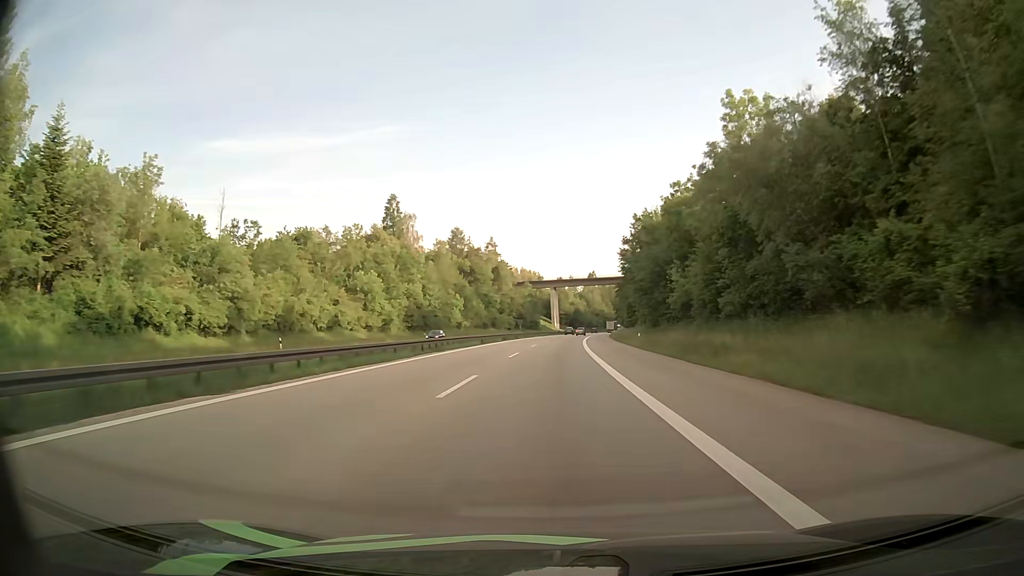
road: motorway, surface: asphalt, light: Day
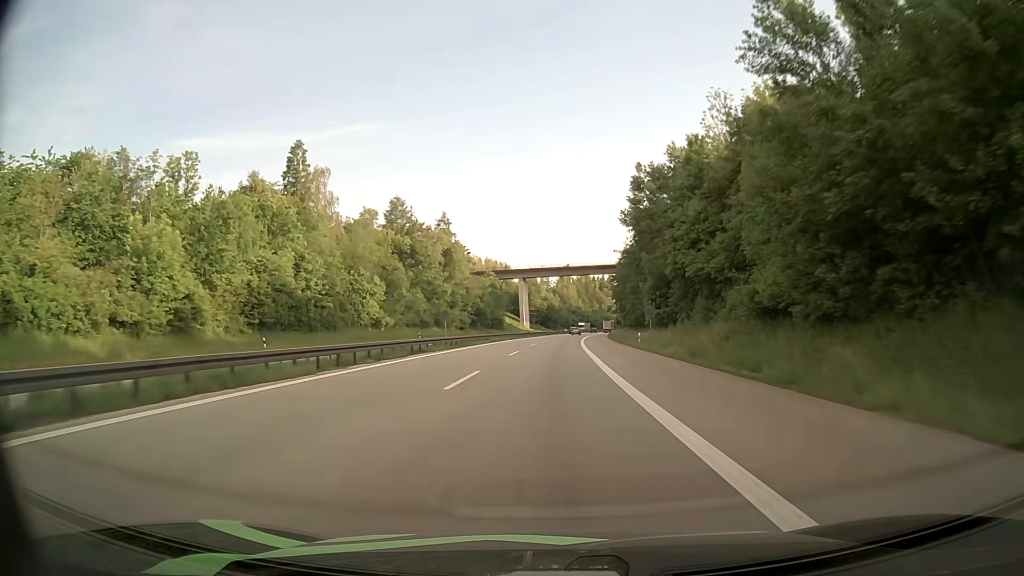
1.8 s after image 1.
(+1.1, +52.2) m; +2°
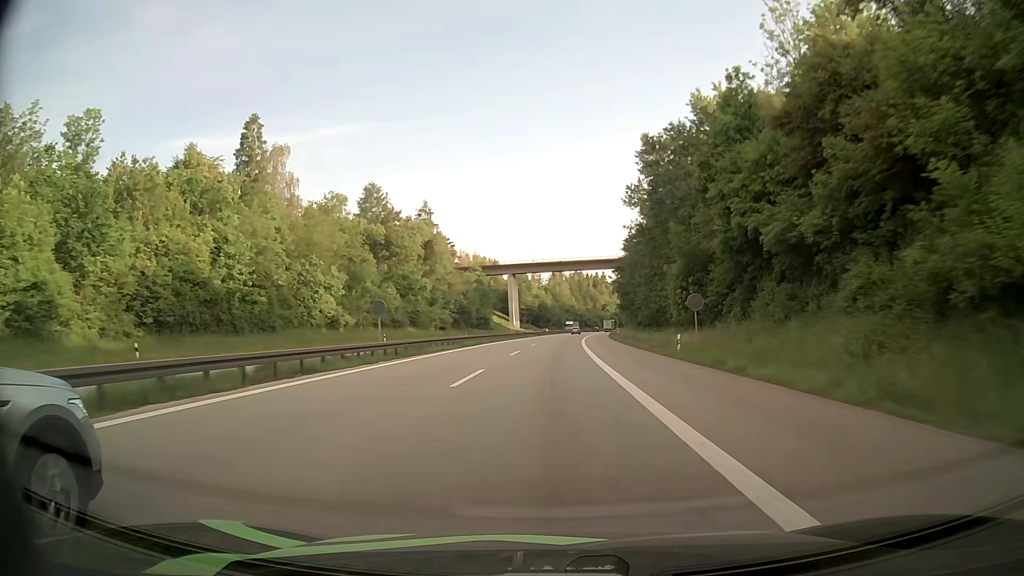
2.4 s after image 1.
(+0.1, +17.4) m; +1°
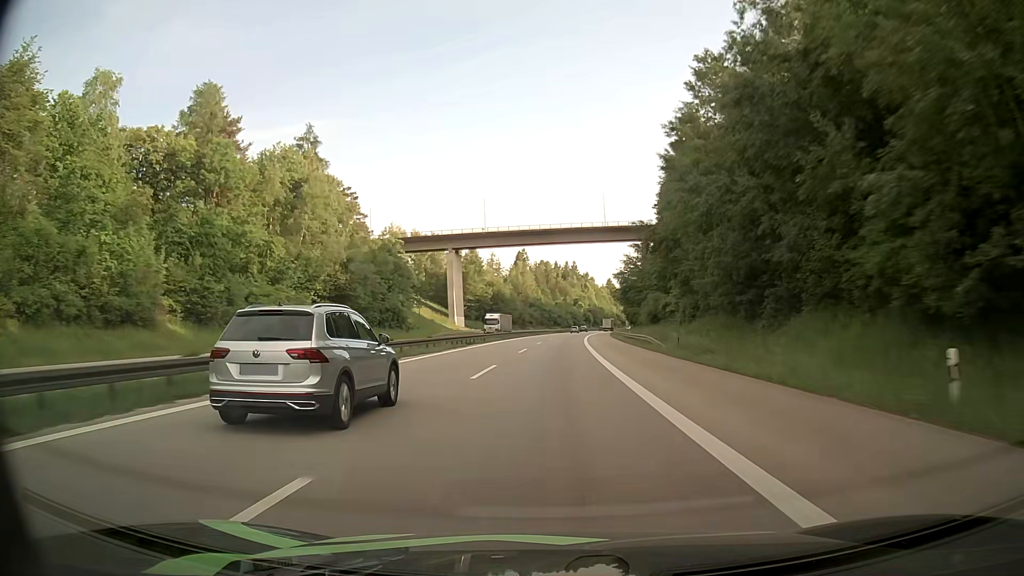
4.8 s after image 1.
(+1.6, +69.7) m; +3°
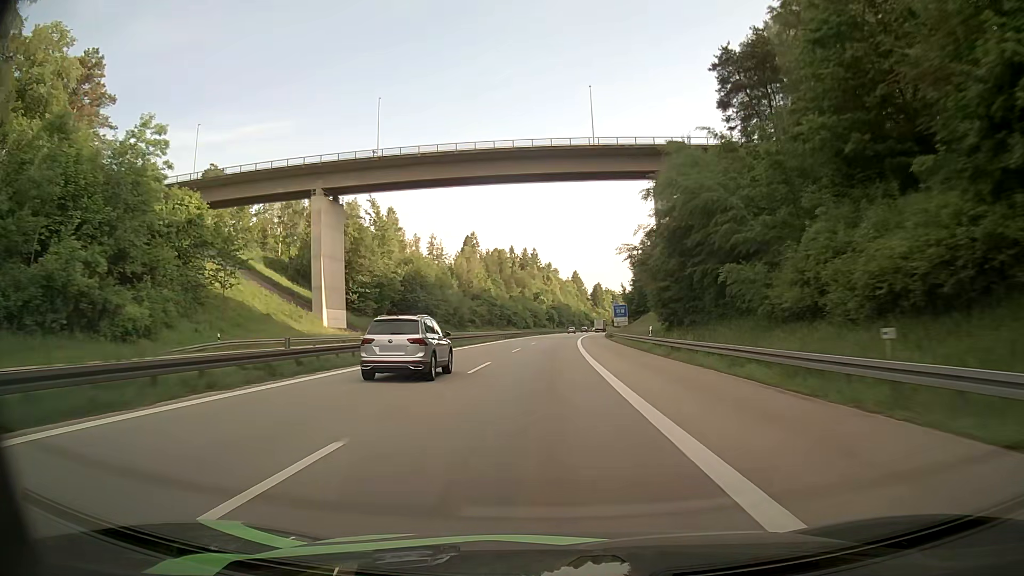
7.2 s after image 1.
(+2.0, +70.0) m; +3°
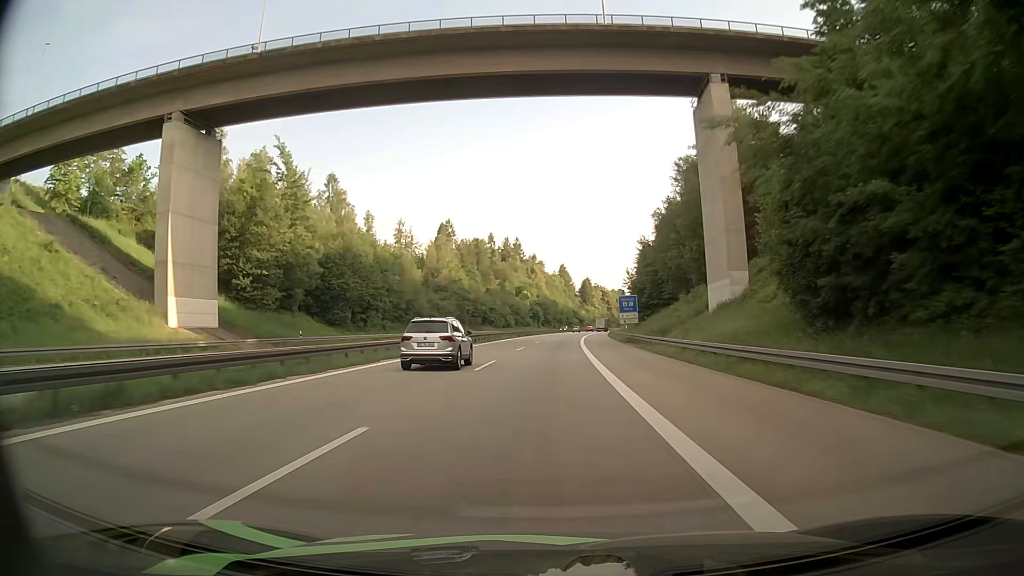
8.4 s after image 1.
(+0.3, +35.1) m; +1°
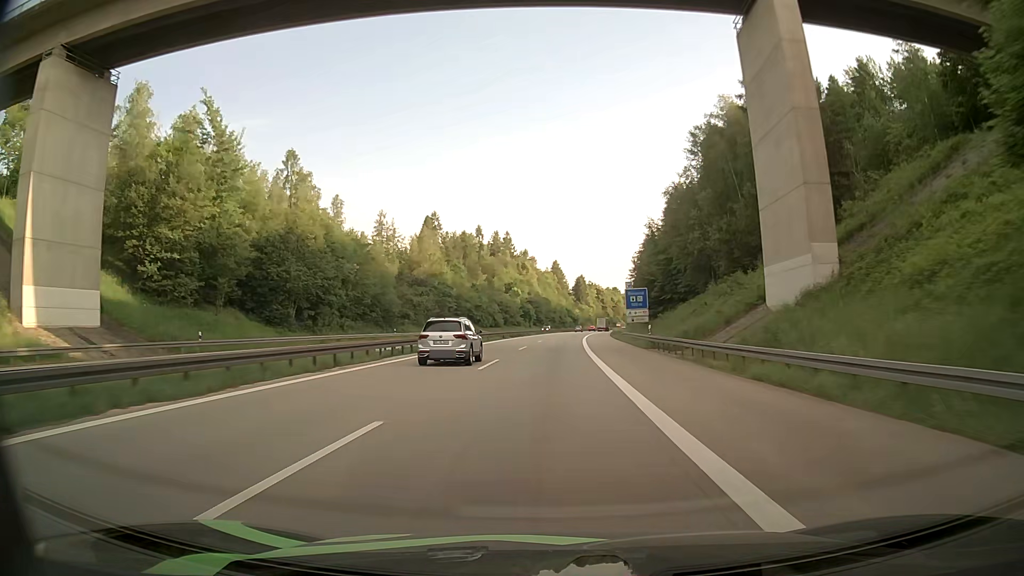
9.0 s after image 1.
(+0.1, +17.6) m; +1°
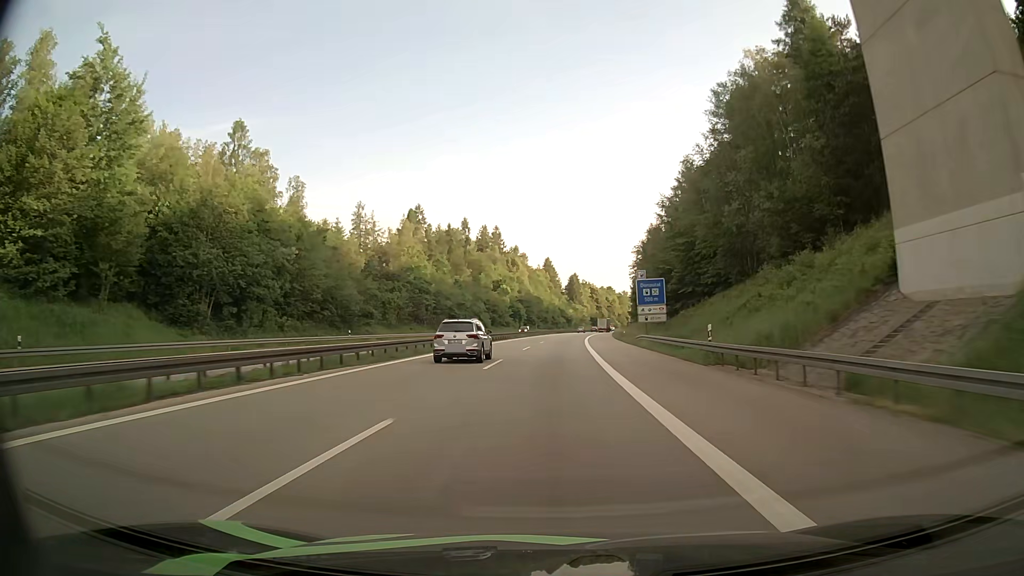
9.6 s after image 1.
(+0.1, +17.6) m; +1°
